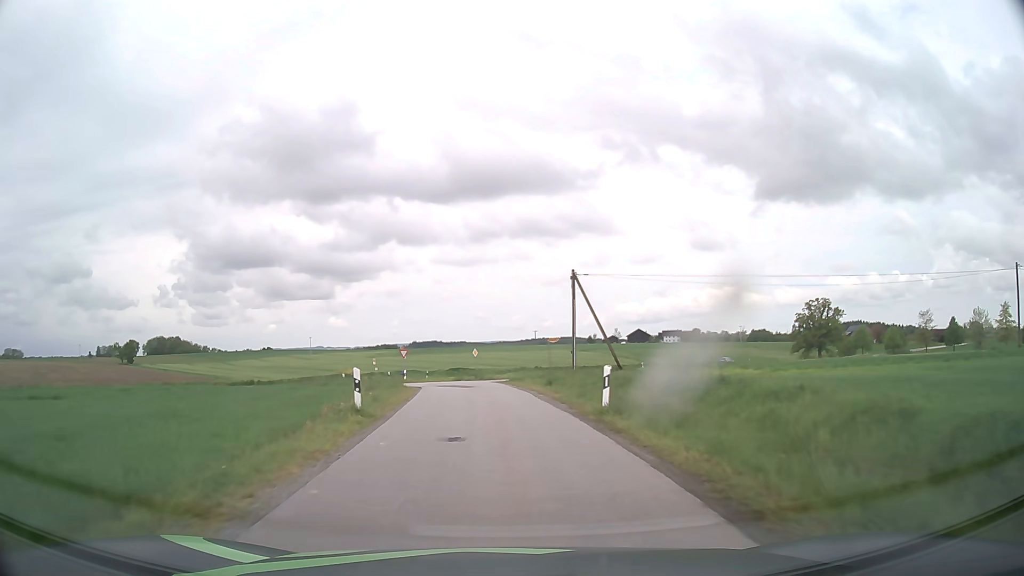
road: unclassified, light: Day
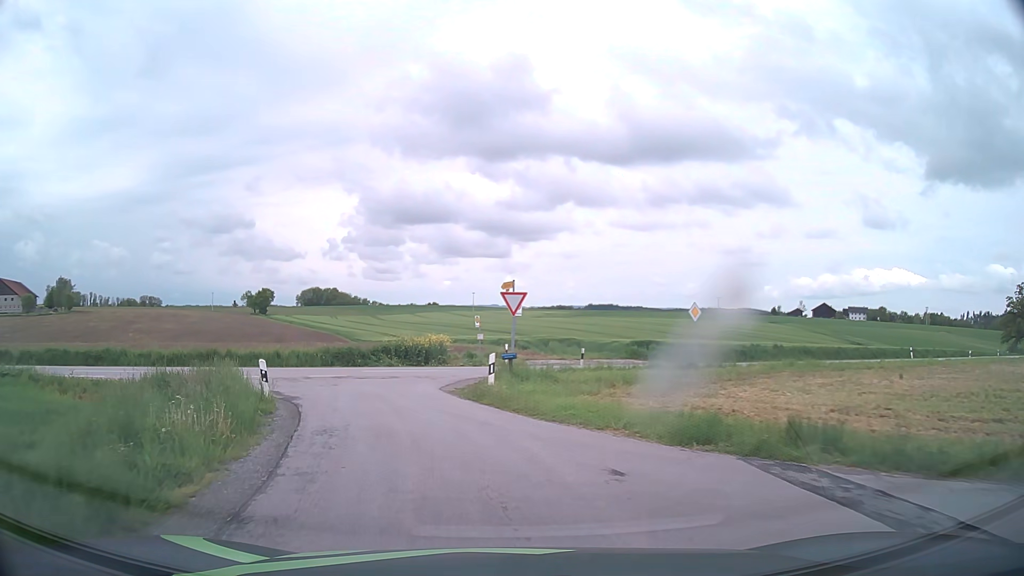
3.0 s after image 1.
(-3.0, +35.1) m; -15°
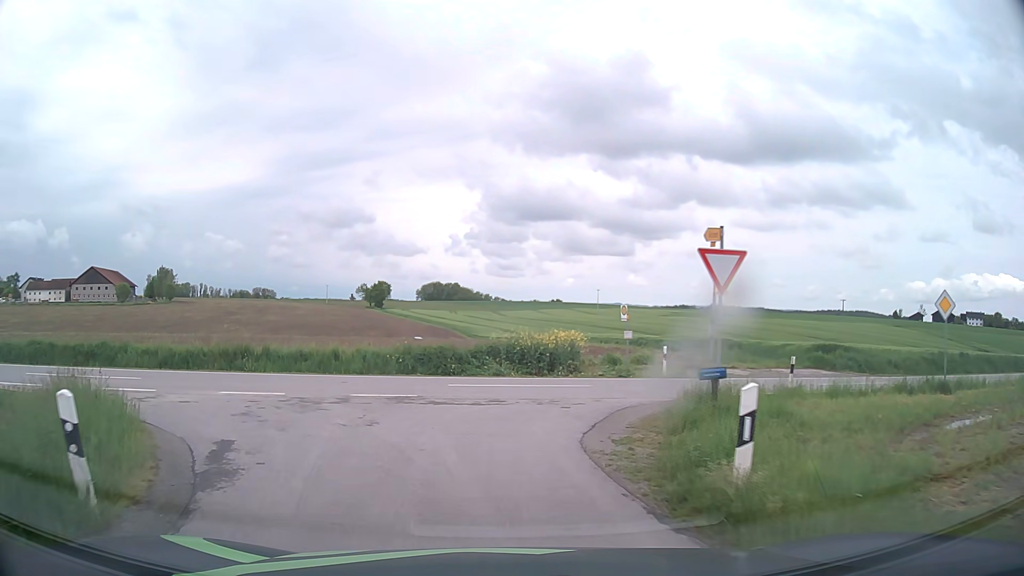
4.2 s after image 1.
(-0.9, +9.6) m; -10°
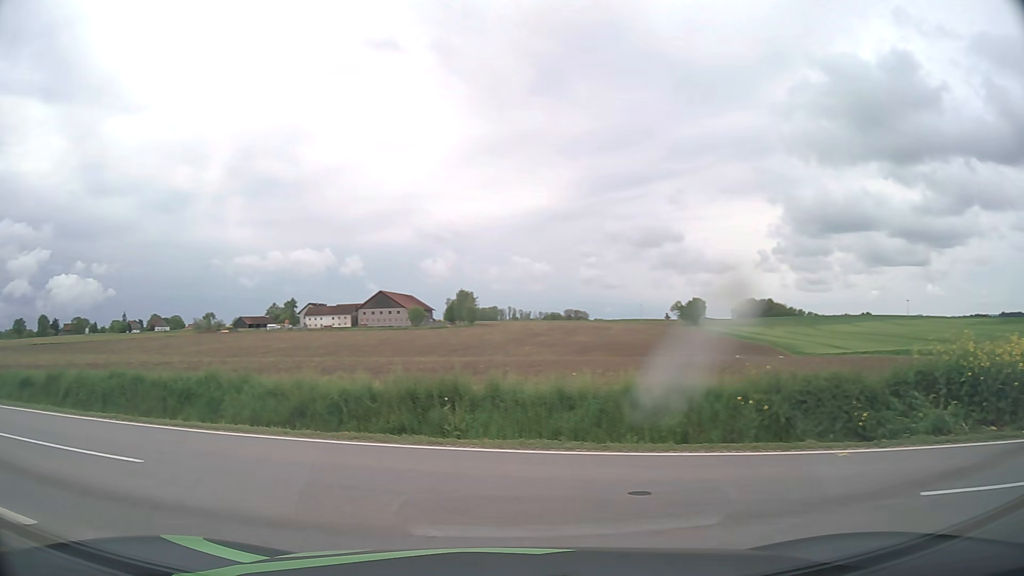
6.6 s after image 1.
(-1.6, +11.1) m; -27°
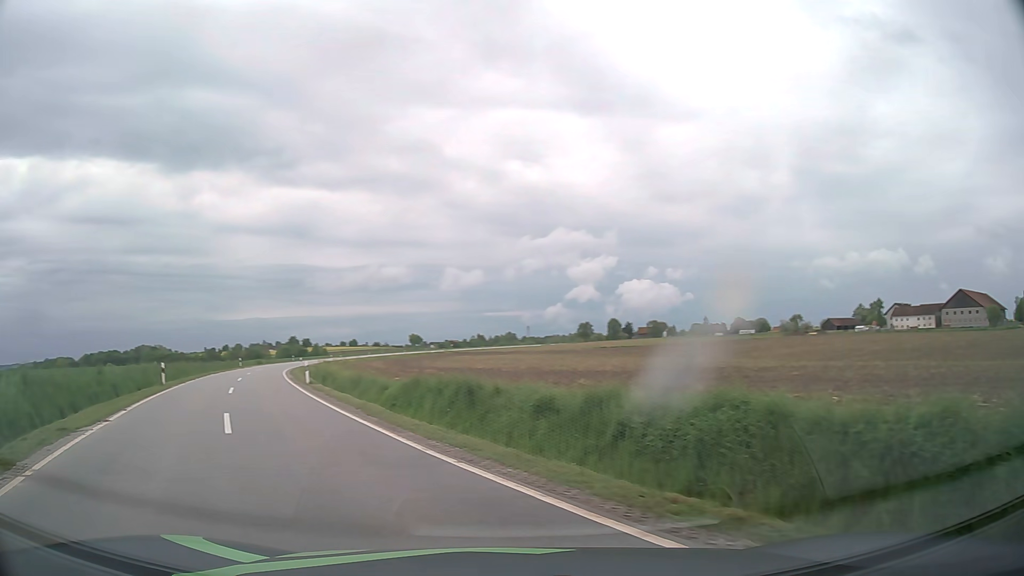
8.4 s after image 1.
(-3.7, +7.9) m; -49°
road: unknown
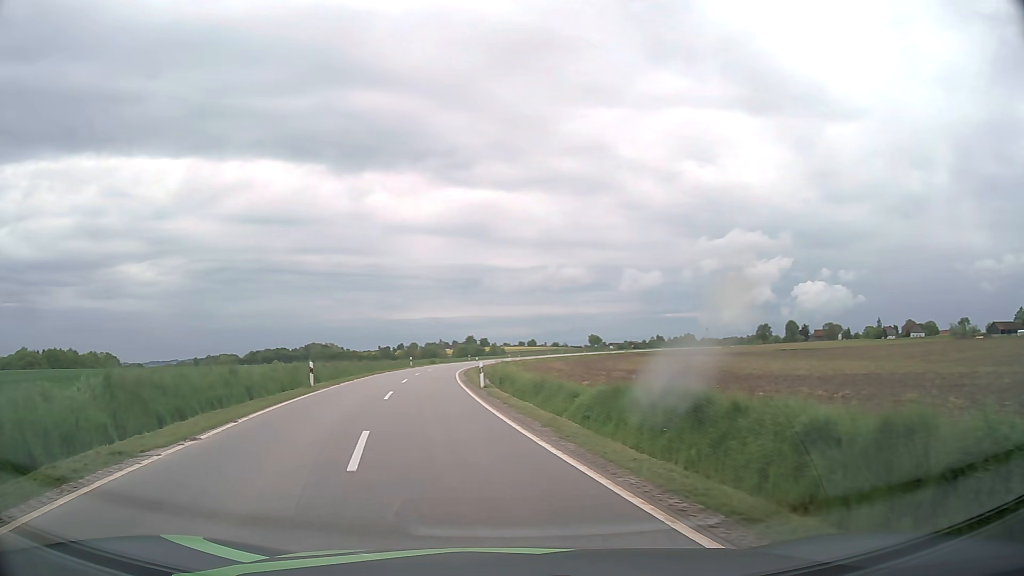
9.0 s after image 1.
(-0.6, +4.0) m; -16°
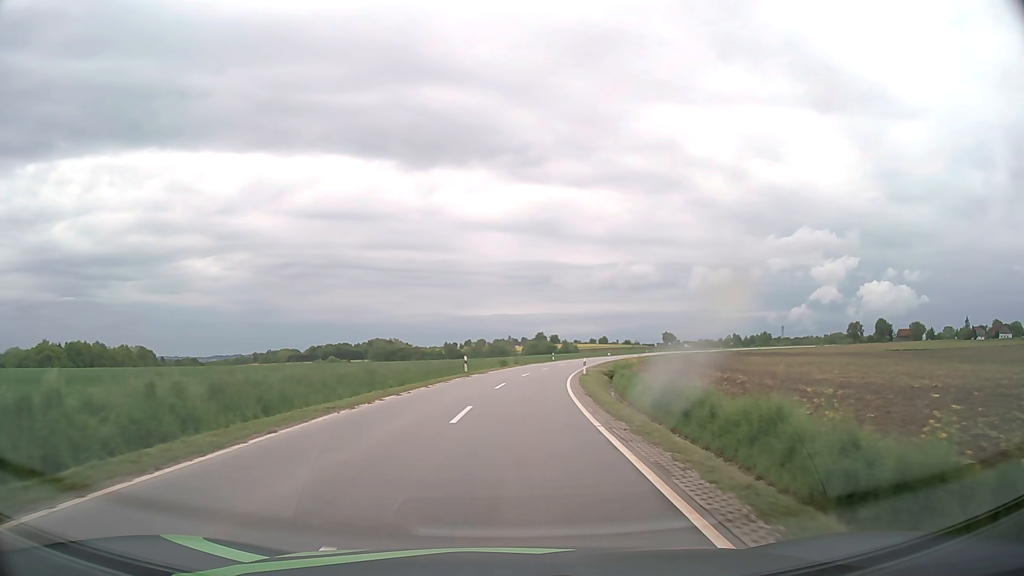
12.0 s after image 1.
(-3.7, +32.4) m; -6°
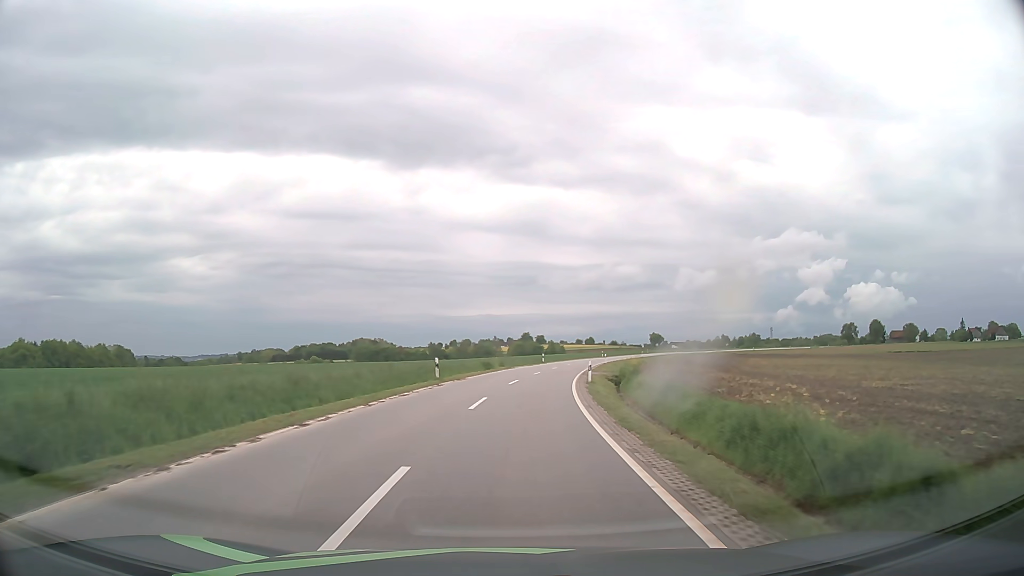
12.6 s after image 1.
(+0.1, +9.0) m; +1°
(0, +10) (+1, +20) (+1, +30) (+2, +40) (+4, +50) (+5, +60) (+7, +69) (+9, +79) (+12, +89) (+14, +99) m
